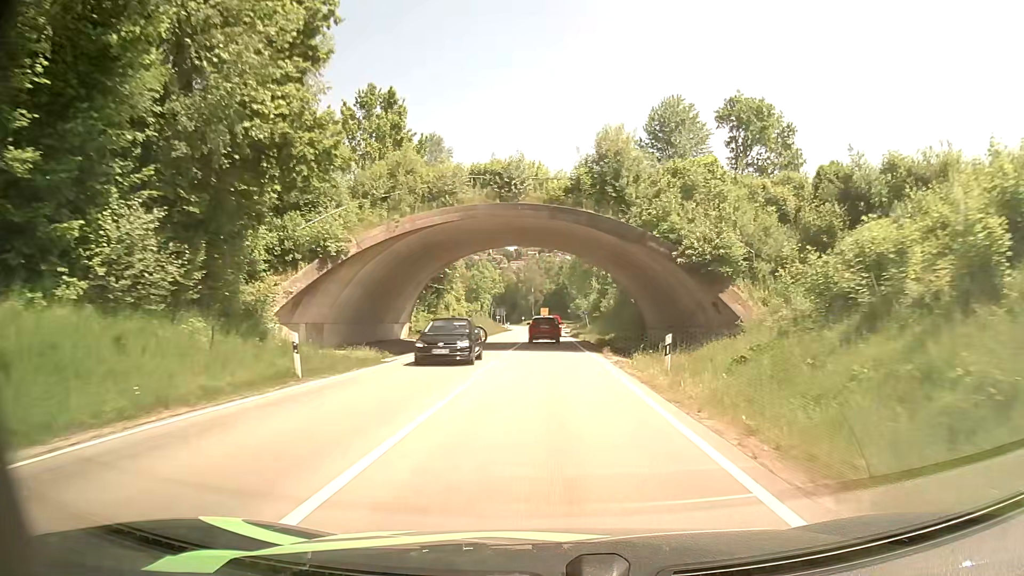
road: secondary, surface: asphalt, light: Day
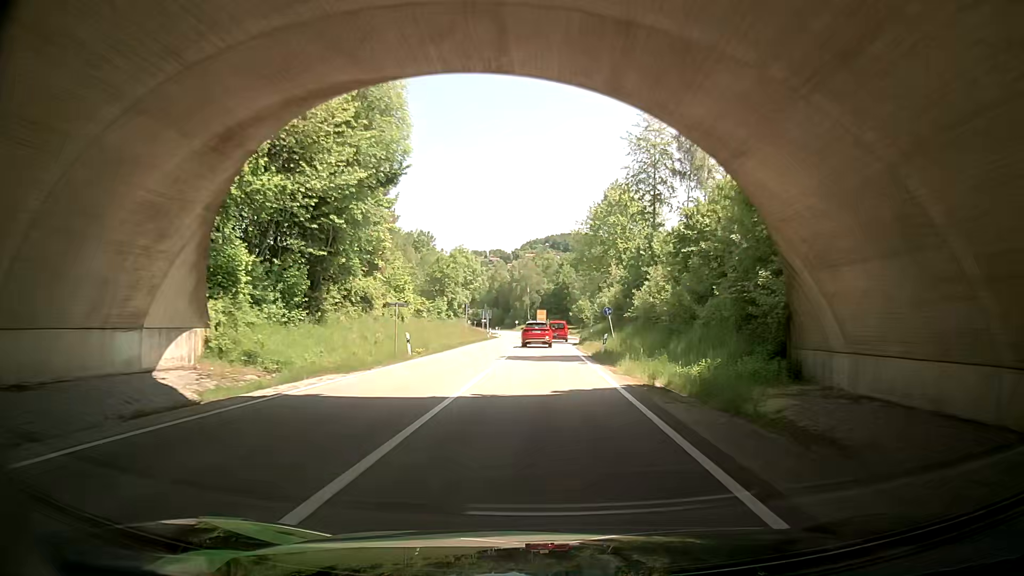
(-0.1, +30.5) m; -1°
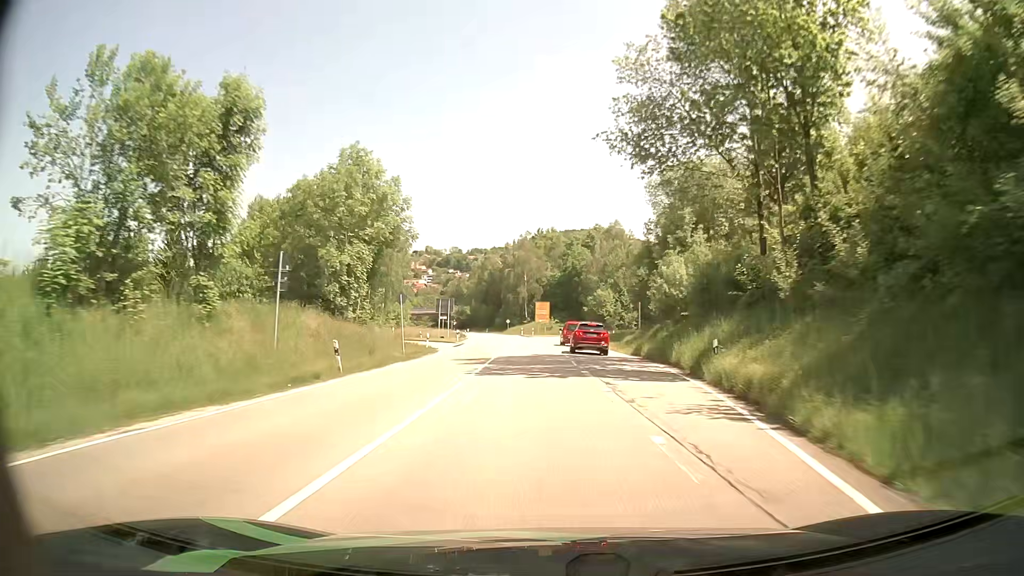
(+1.0, +54.7) m; +1°
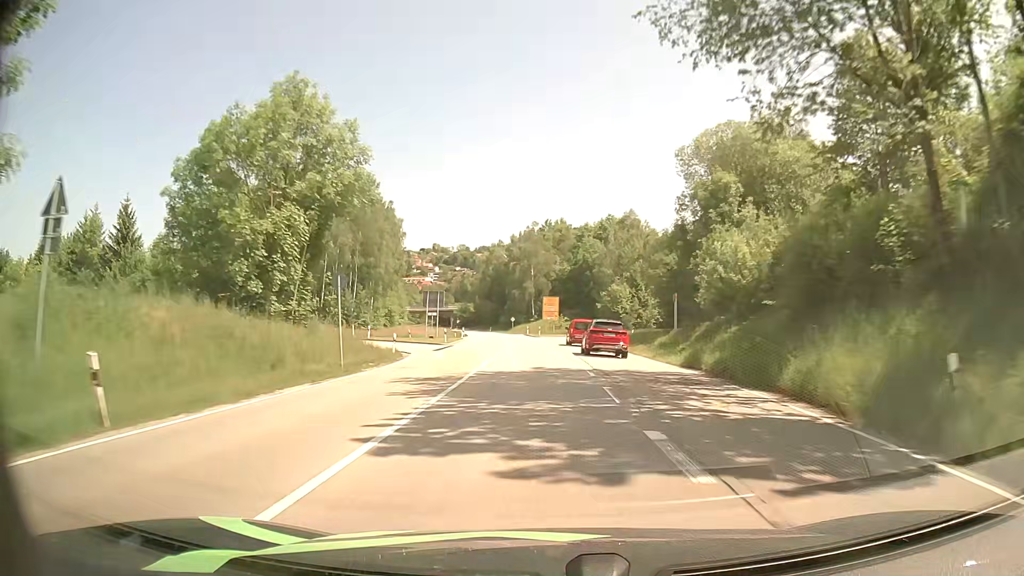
(-0.2, +12.4) m; -1°
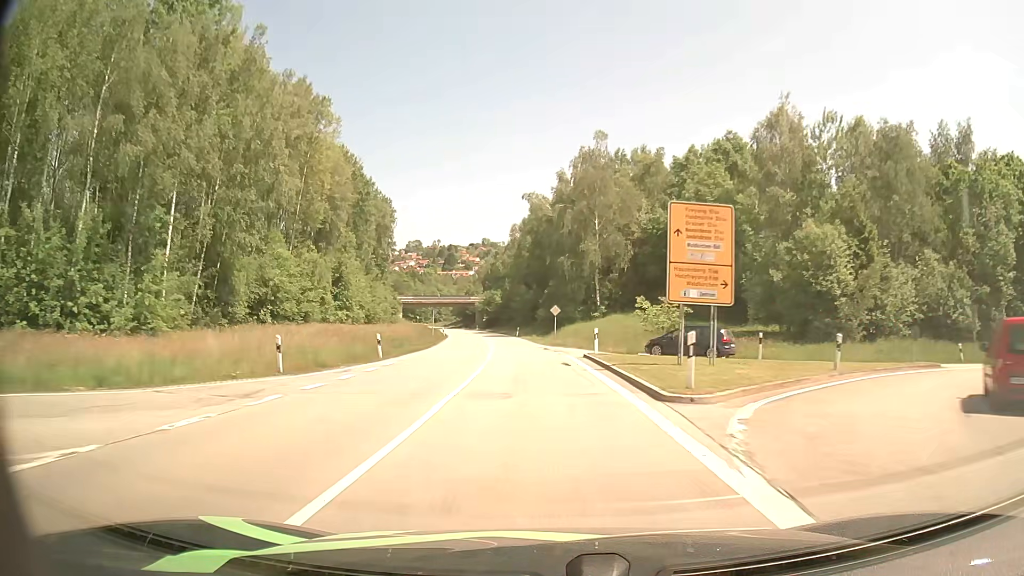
(-2.9, +67.5) m; -5°
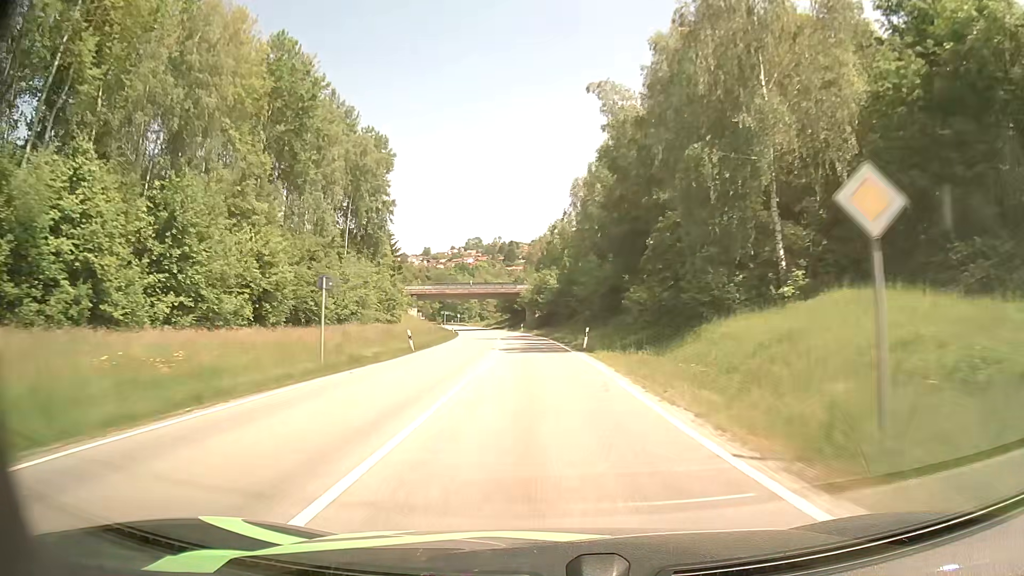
(-2.1, +44.9) m; -5°
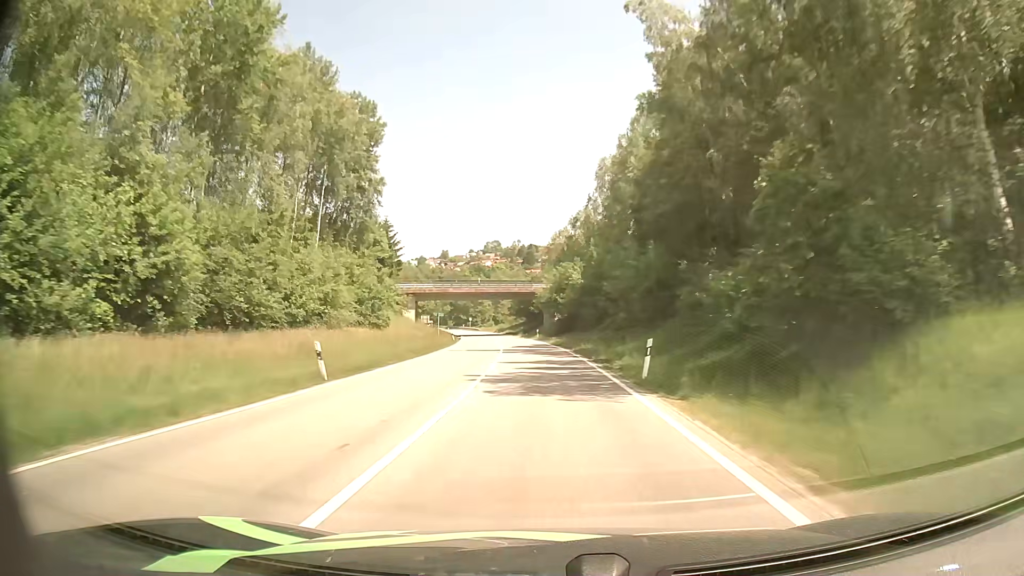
(-0.4, +15.5) m; -2°
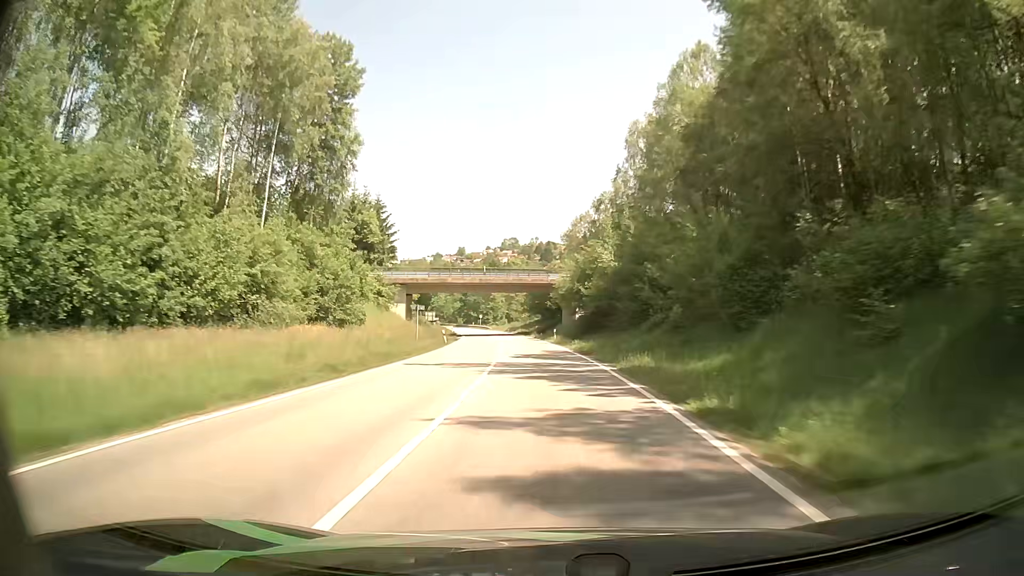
(-0.2, +15.6) m; -1°
(0, +10) (0, +20) (-1, +30) (-2, +40) (-2, +50) (-3, +60) (-5, +70) (-6, +80) (-7, +90) (-9, +100) m
